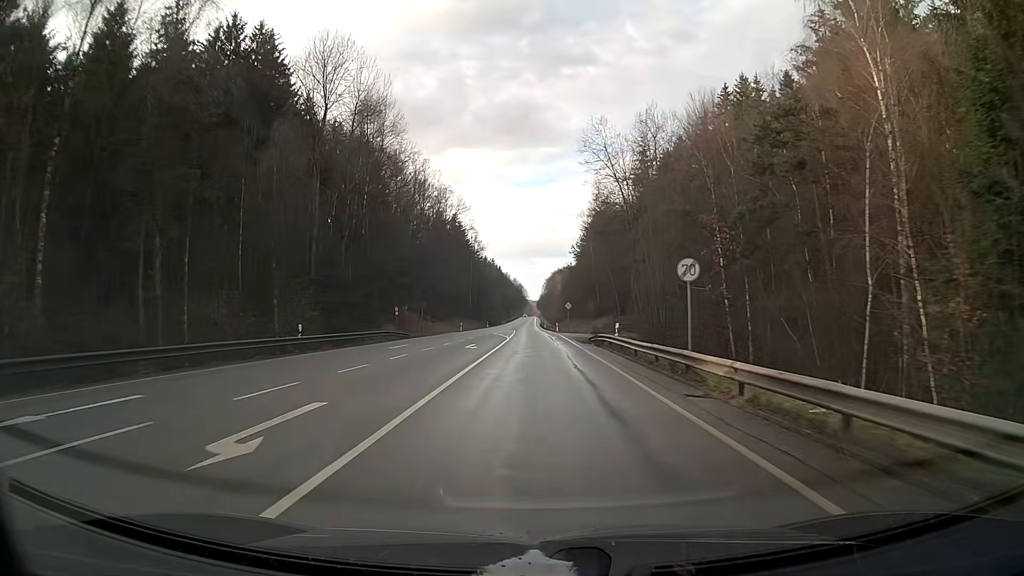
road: secondary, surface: asphalt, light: Day
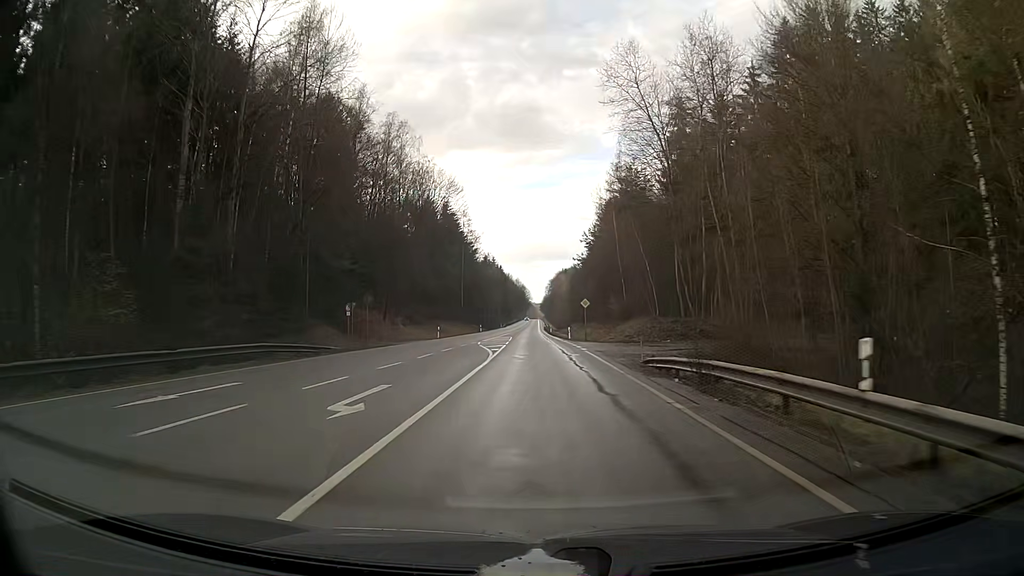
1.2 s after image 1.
(-0.1, +21.8) m; 0°
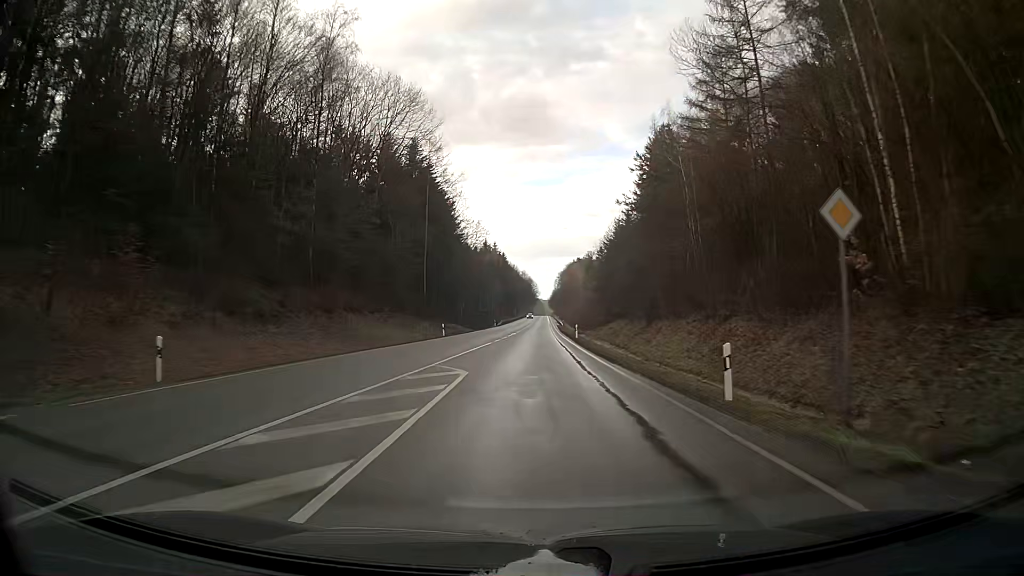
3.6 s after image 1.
(-0.3, +47.1) m; -1°
